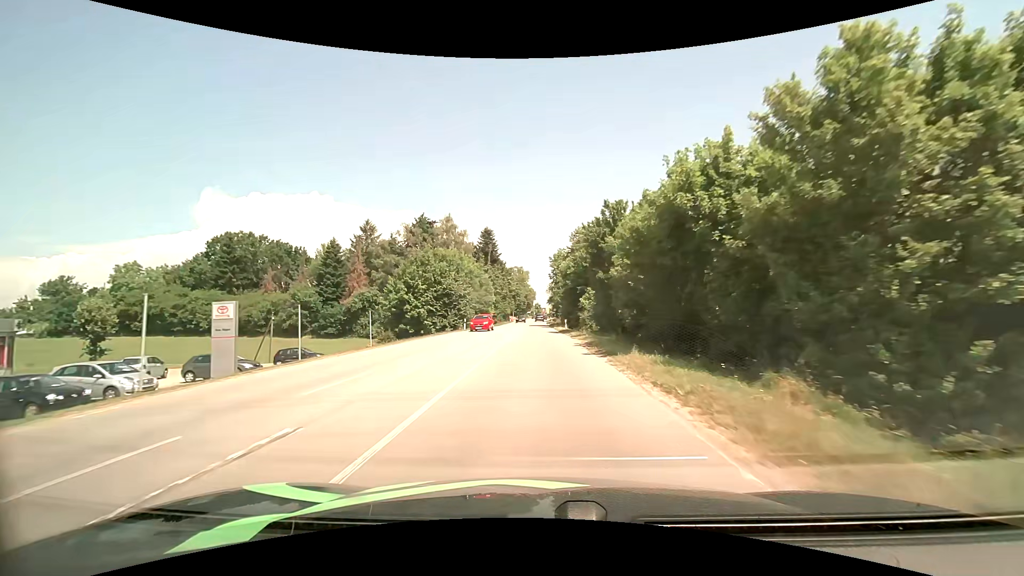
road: secondary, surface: asphalt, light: Day
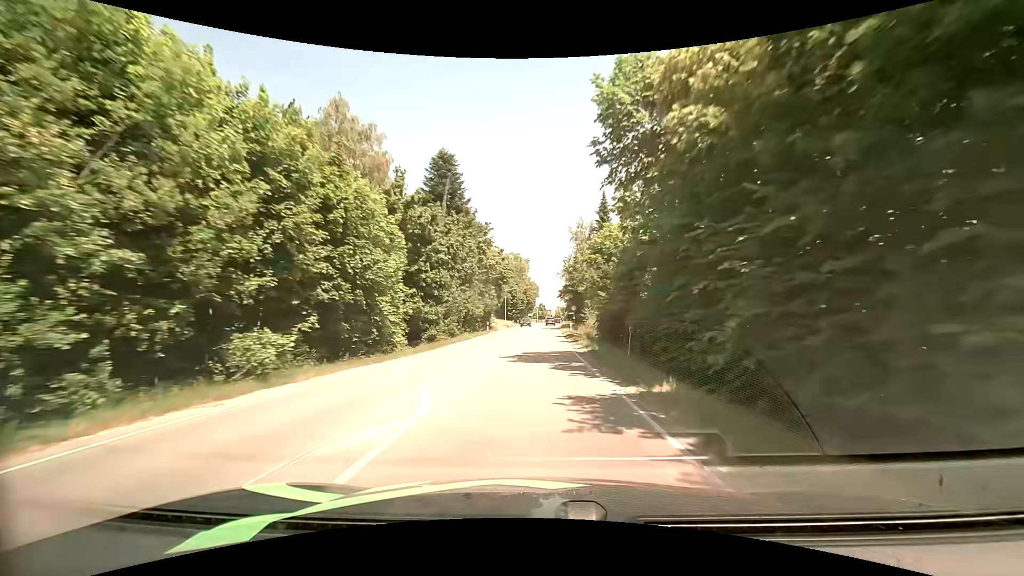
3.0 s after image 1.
(-0.2, +50.1) m; -1°
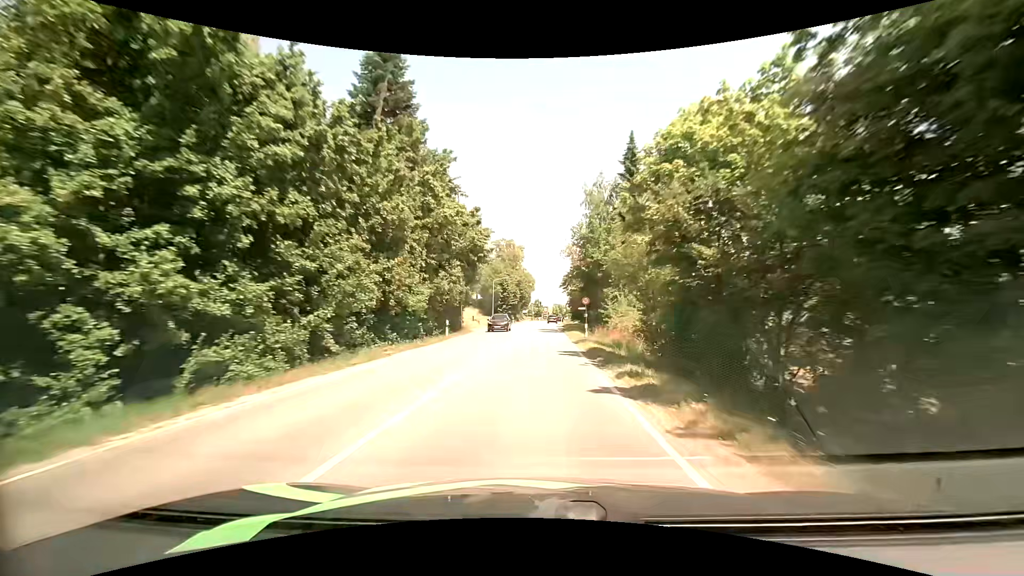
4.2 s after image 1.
(+0.2, +20.1) m; +1°
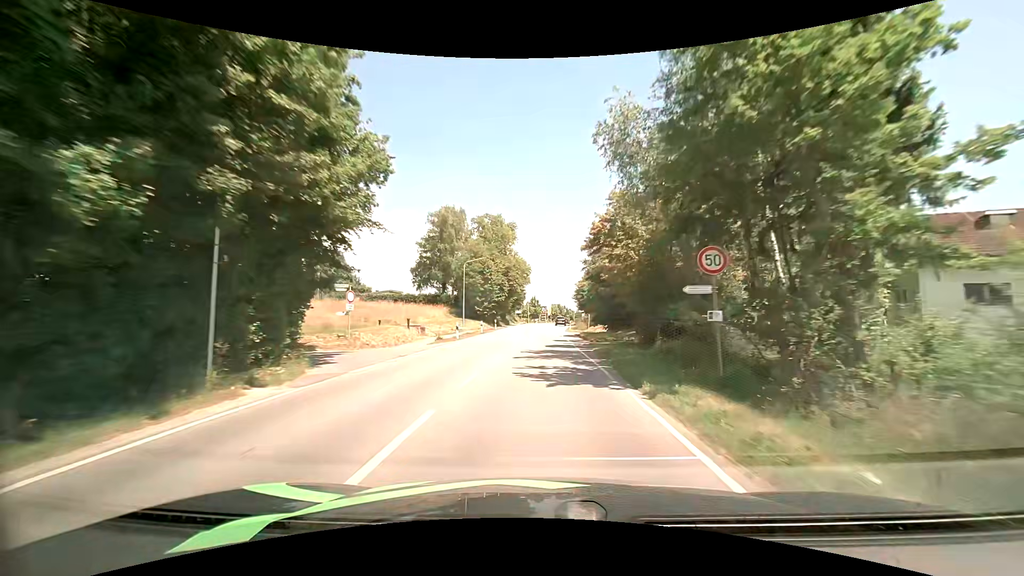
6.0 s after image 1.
(+0.1, +29.8) m; 0°
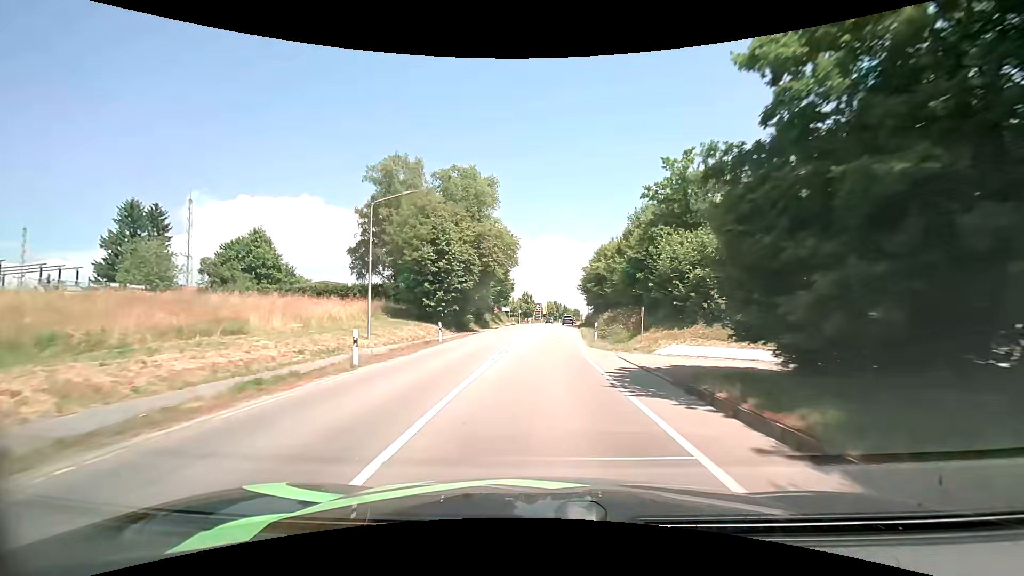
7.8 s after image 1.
(+0.1, +28.2) m; 0°
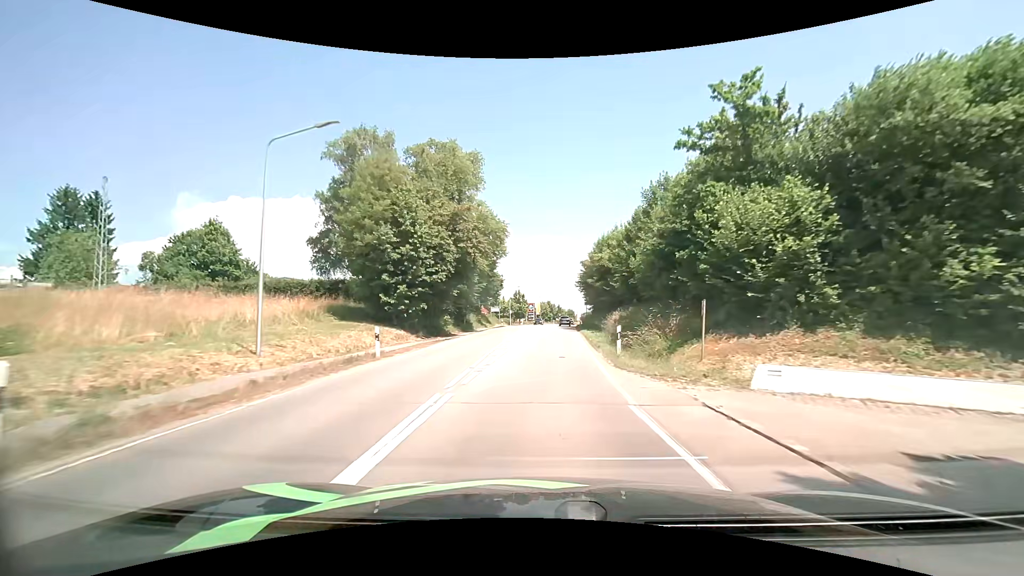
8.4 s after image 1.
(+0.1, +9.3) m; +1°
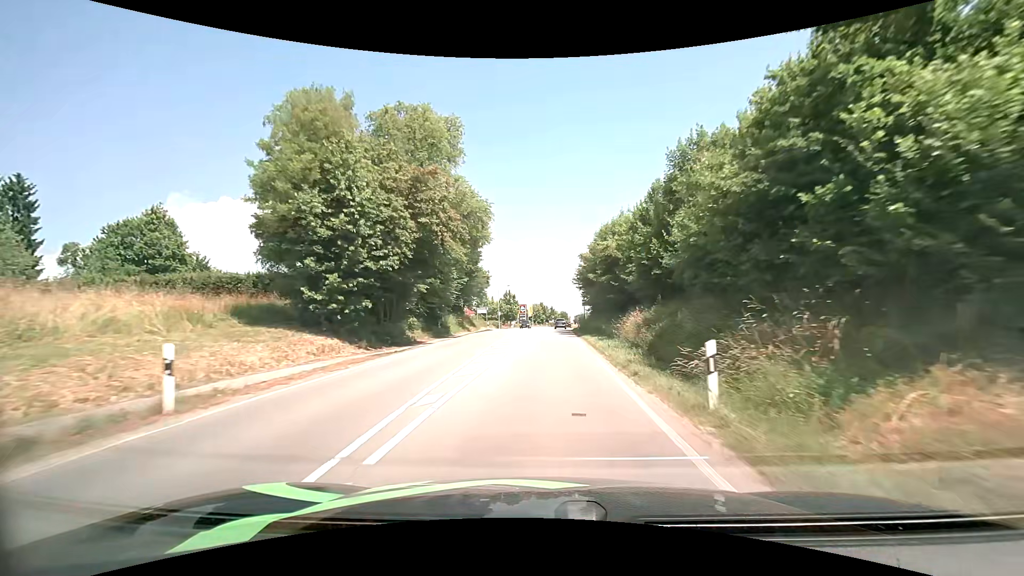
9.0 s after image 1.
(0.0, +9.3) m; +1°
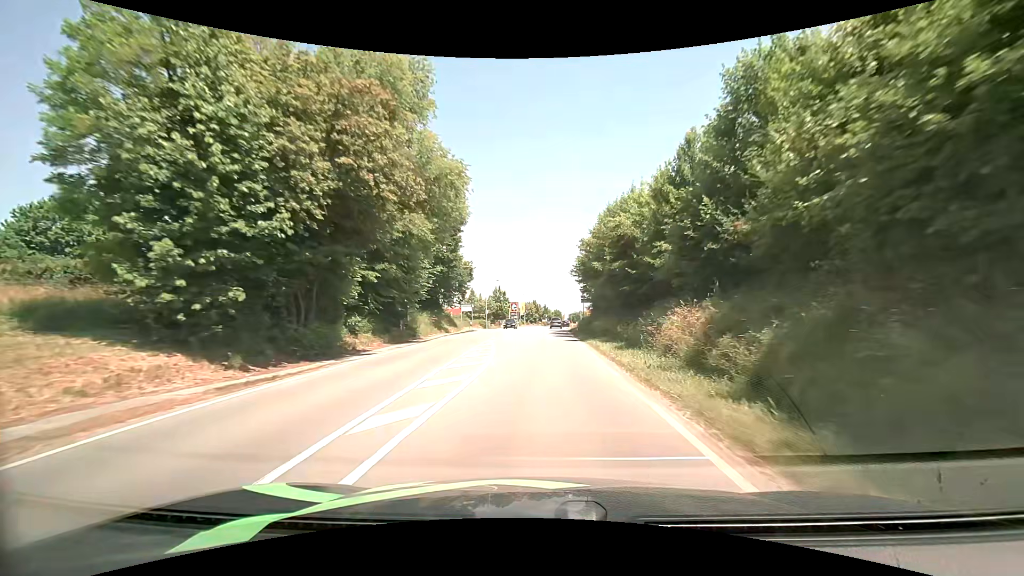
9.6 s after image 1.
(+0.1, +9.3) m; +1°
(0, +10) (0, +20) (0, +30) (+1, +40) (+1, +50) (+1, +60) (+2, +70) (+2, +80) (+3, +90) (+3, +100) m
